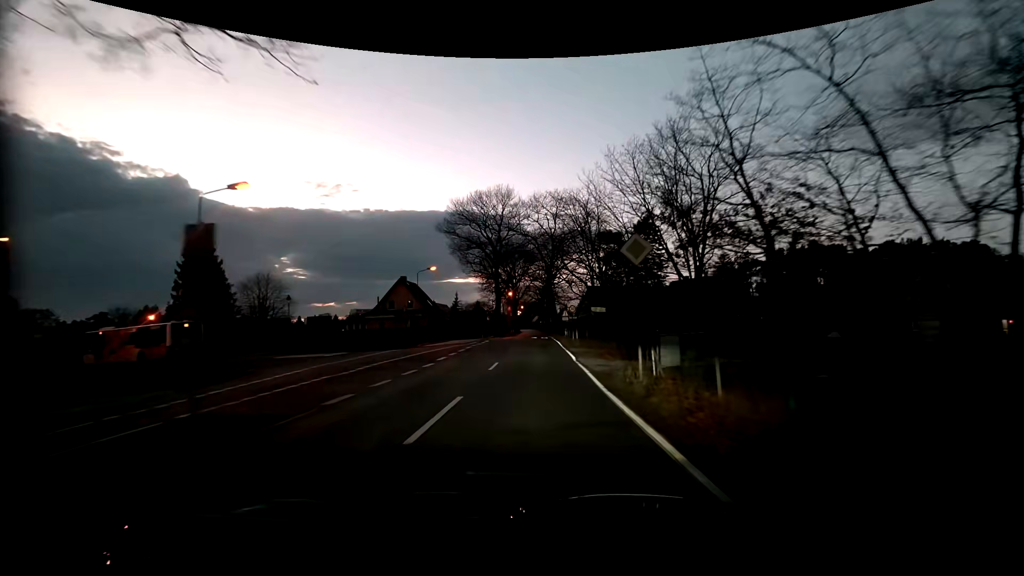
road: tertiary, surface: asphalt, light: Dusk
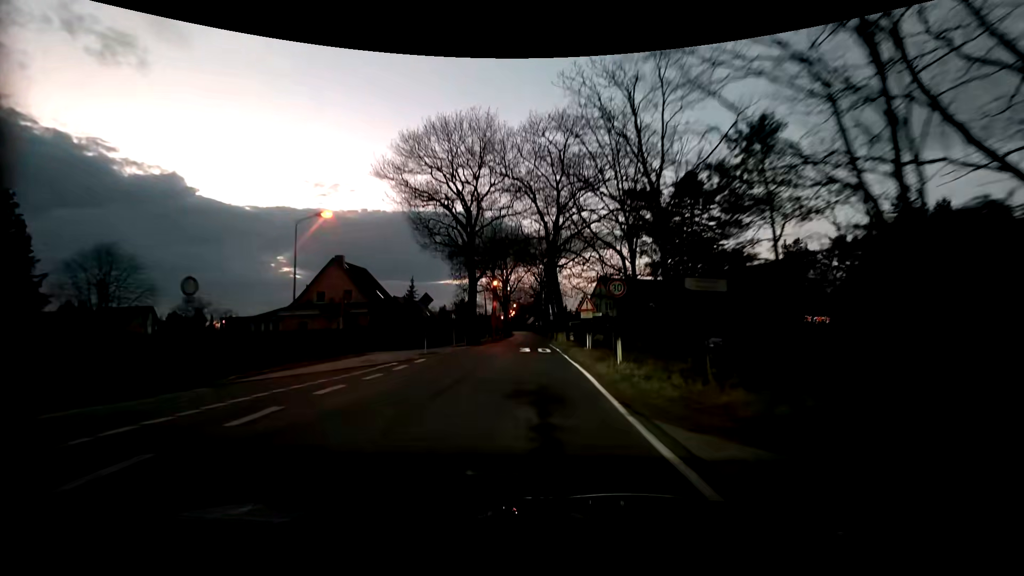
(-0.1, +23.7) m; 0°
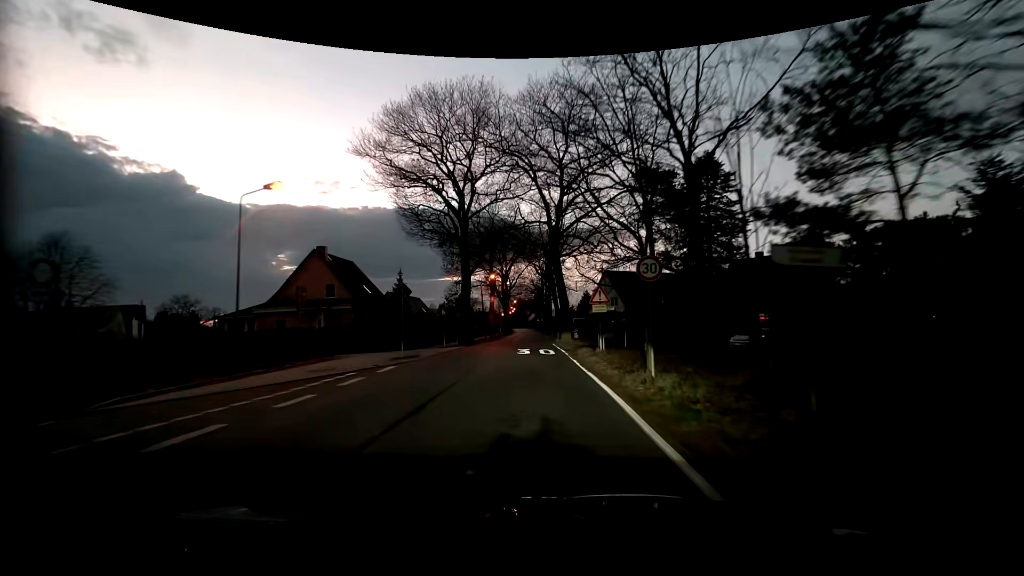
(0.0, +4.6) m; 0°
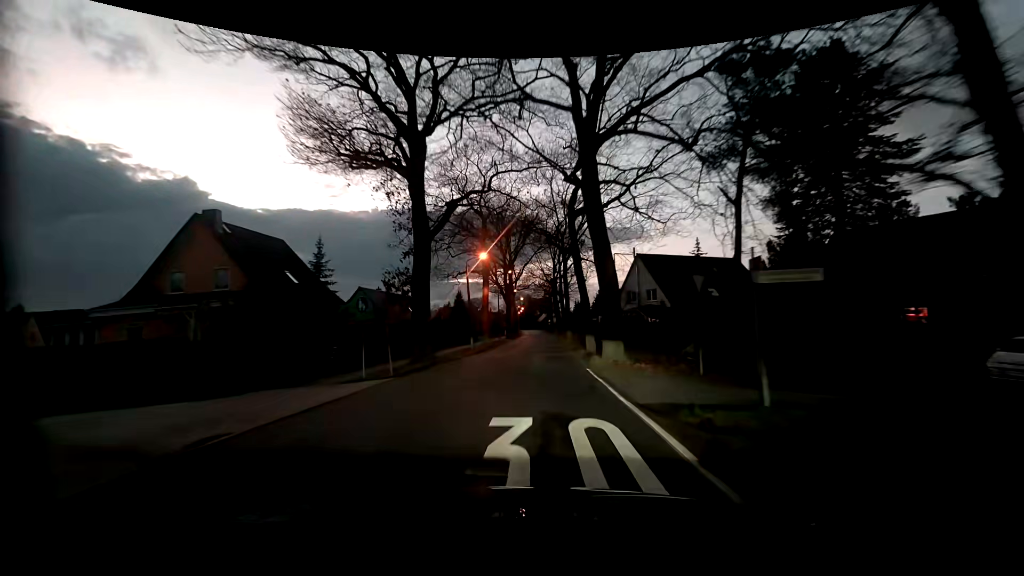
(-0.2, +18.0) m; 0°
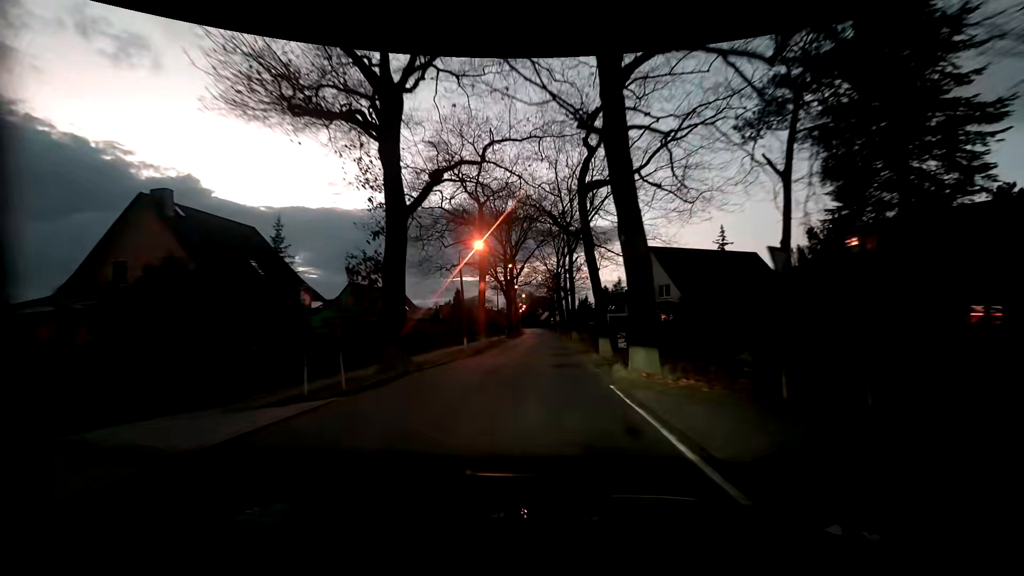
(-0.1, +4.5) m; -1°
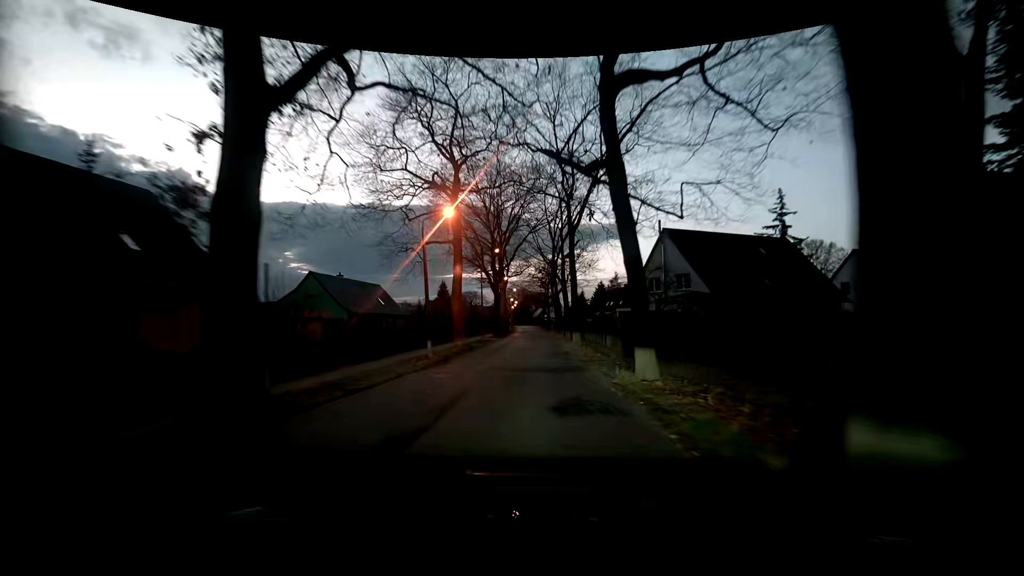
(+0.1, +9.0) m; +1°
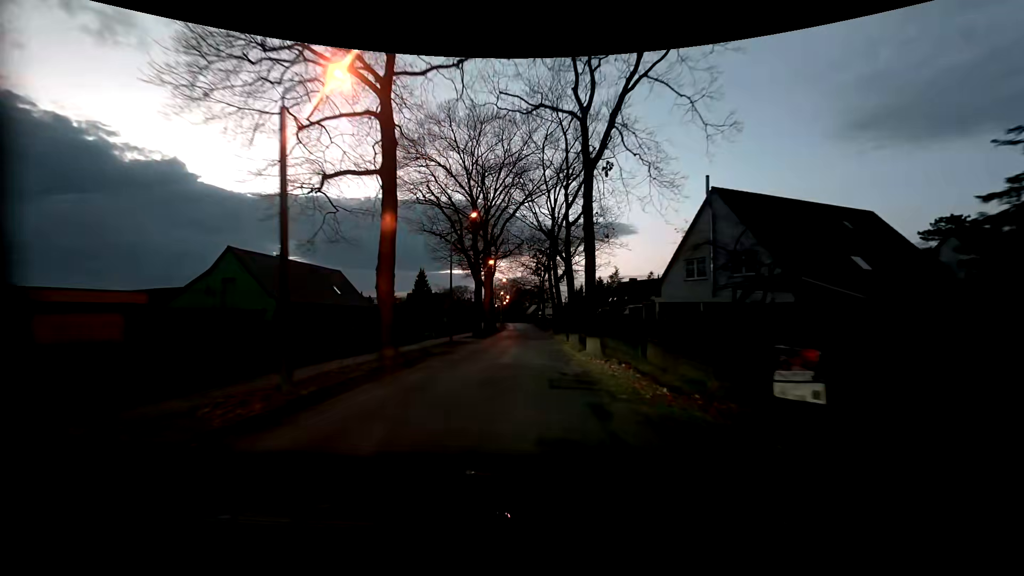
(+0.2, +13.3) m; +1°
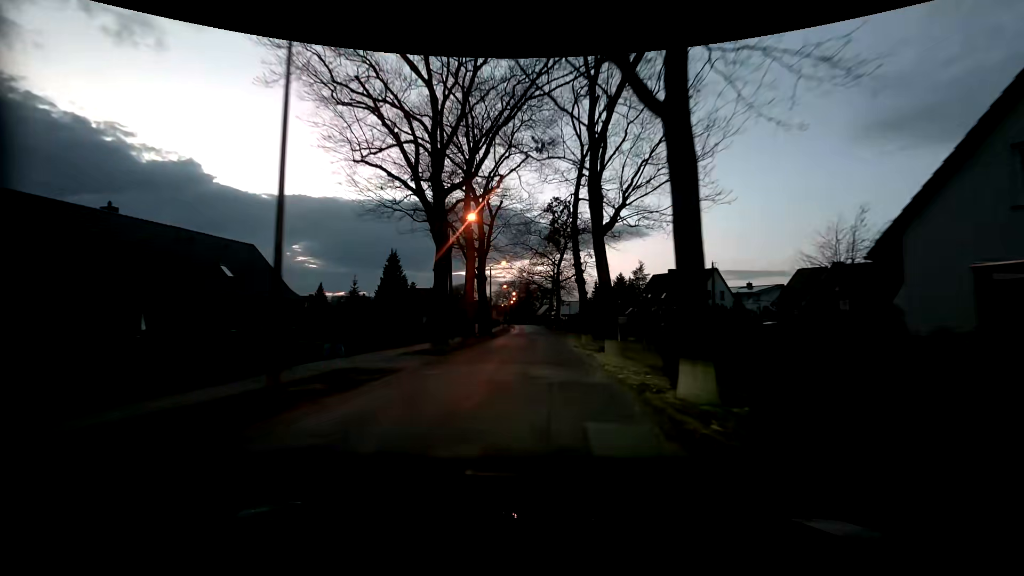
(-0.3, +21.9) m; -2°
(0, +10) (0, +20) (+1, +30) (+1, +40) (+1, +50) (+1, +60) (+1, +70) (+1, +80) (+1, +90) (+1, +100) m
